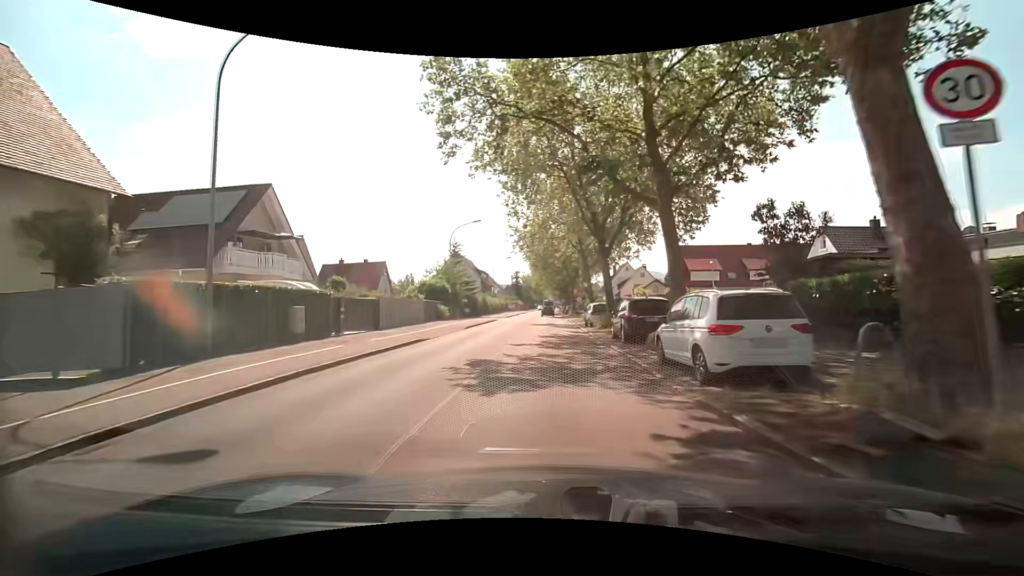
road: secondary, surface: asphalt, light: Day
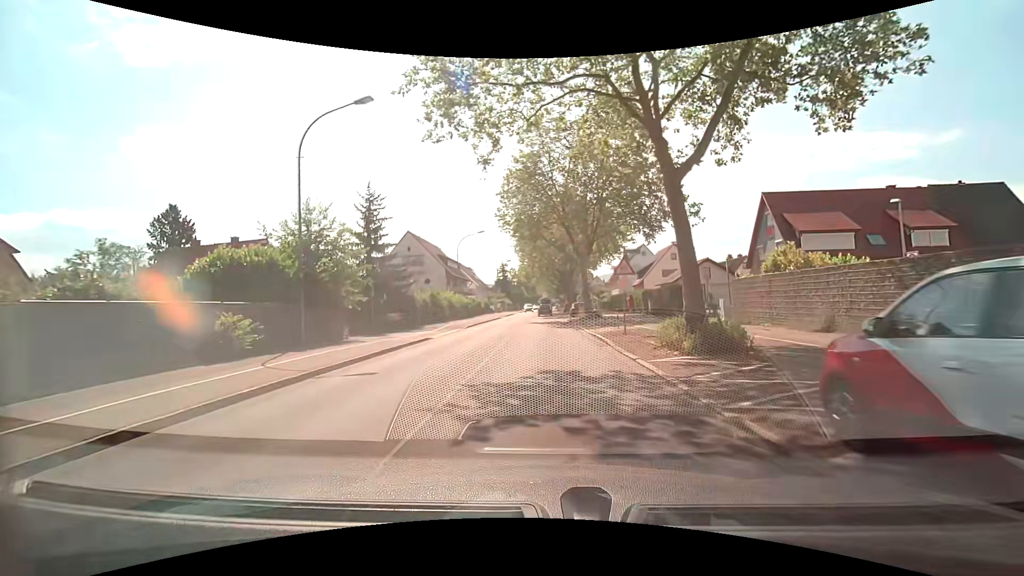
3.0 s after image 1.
(0.0, +29.8) m; +1°
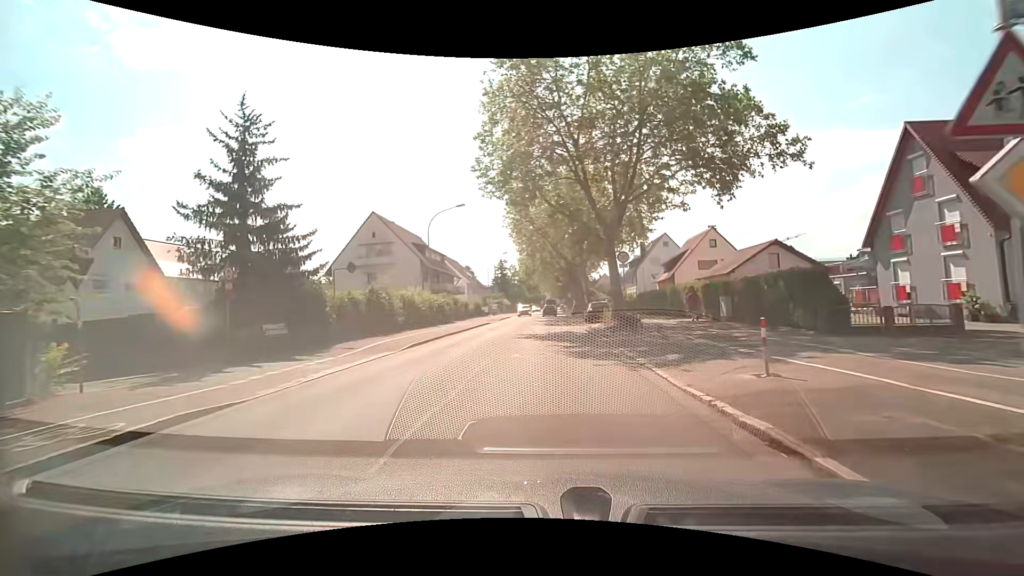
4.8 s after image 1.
(-0.1, +15.5) m; 0°
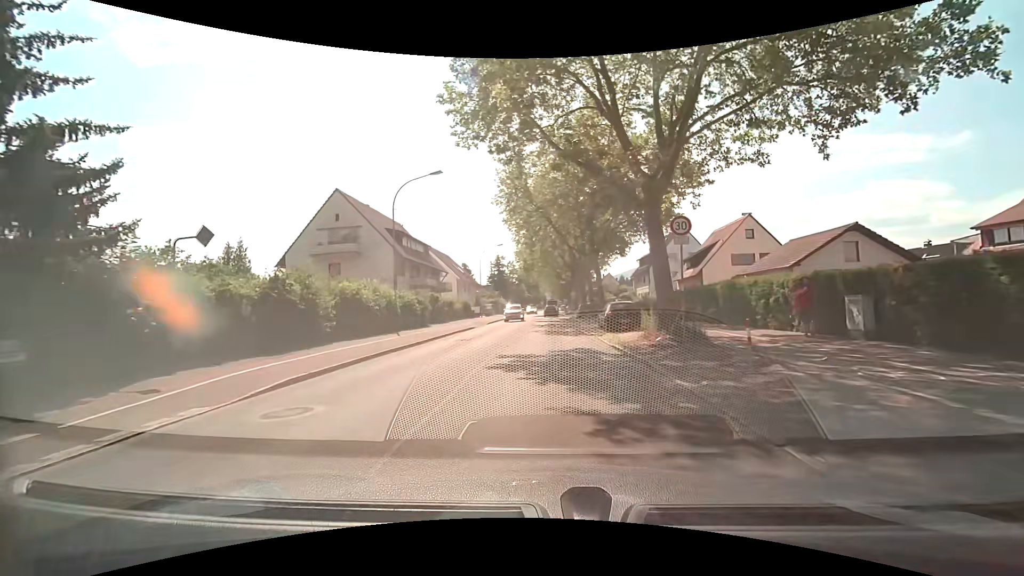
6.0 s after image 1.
(-0.1, +10.0) m; -1°
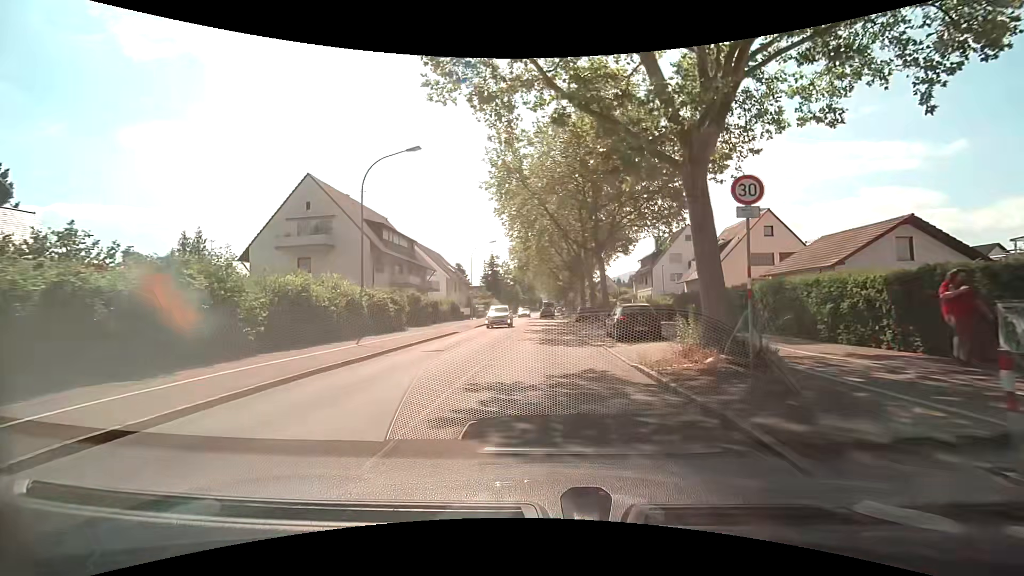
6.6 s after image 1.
(0.0, +4.9) m; +1°
